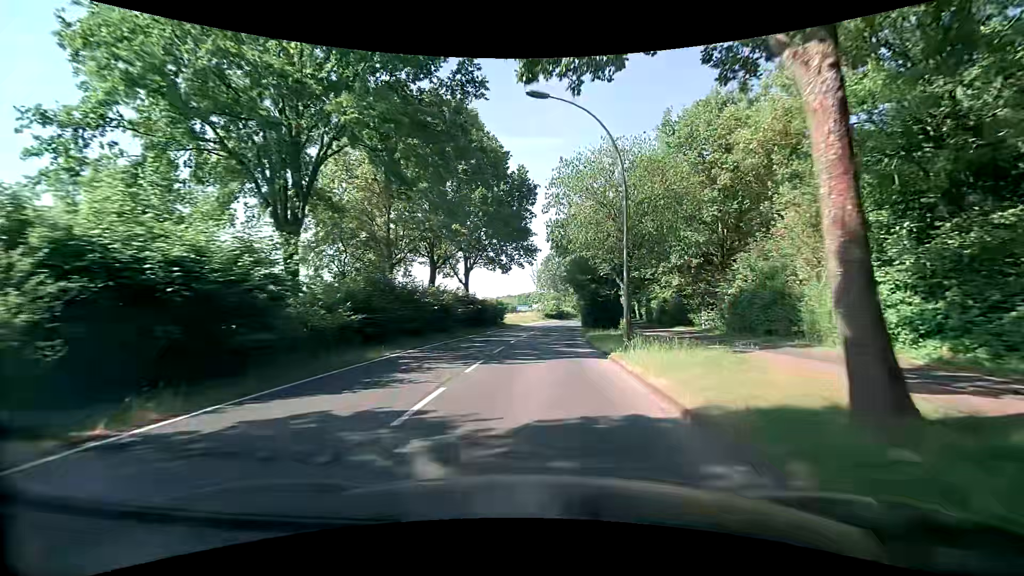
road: tertiary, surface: asphalt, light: Day
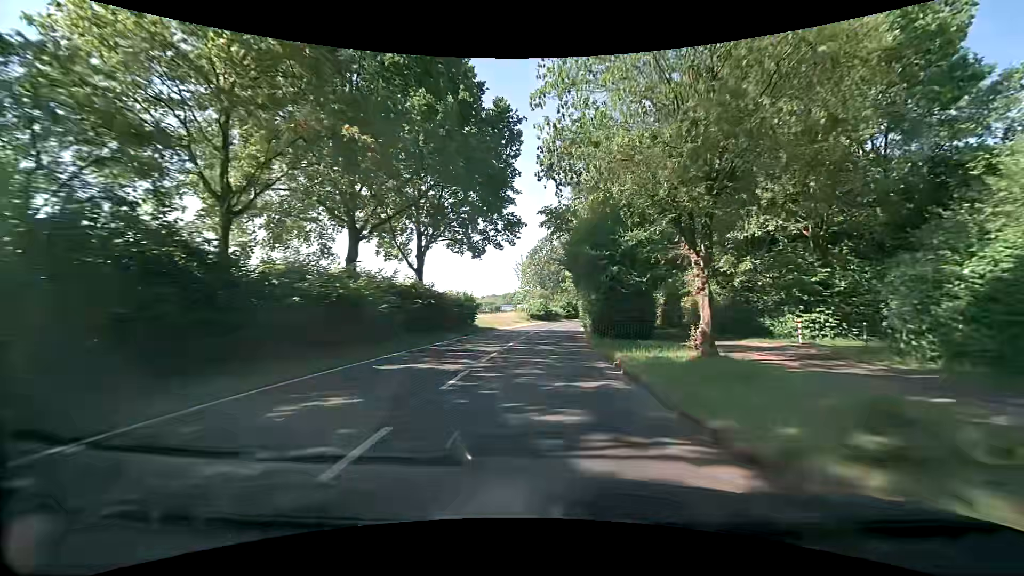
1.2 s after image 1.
(+0.3, +14.6) m; +3°
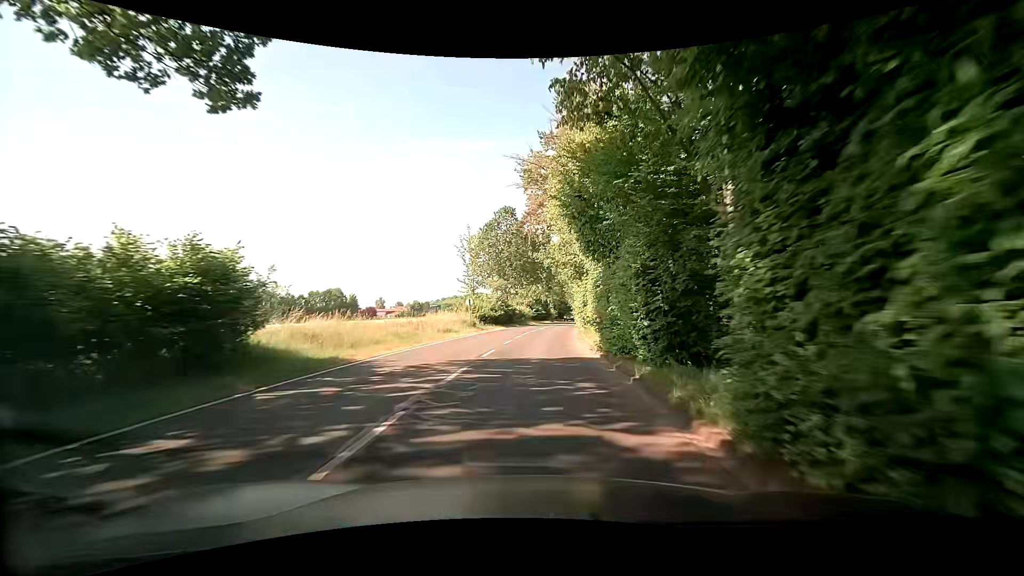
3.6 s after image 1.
(+0.7, +28.8) m; +4°
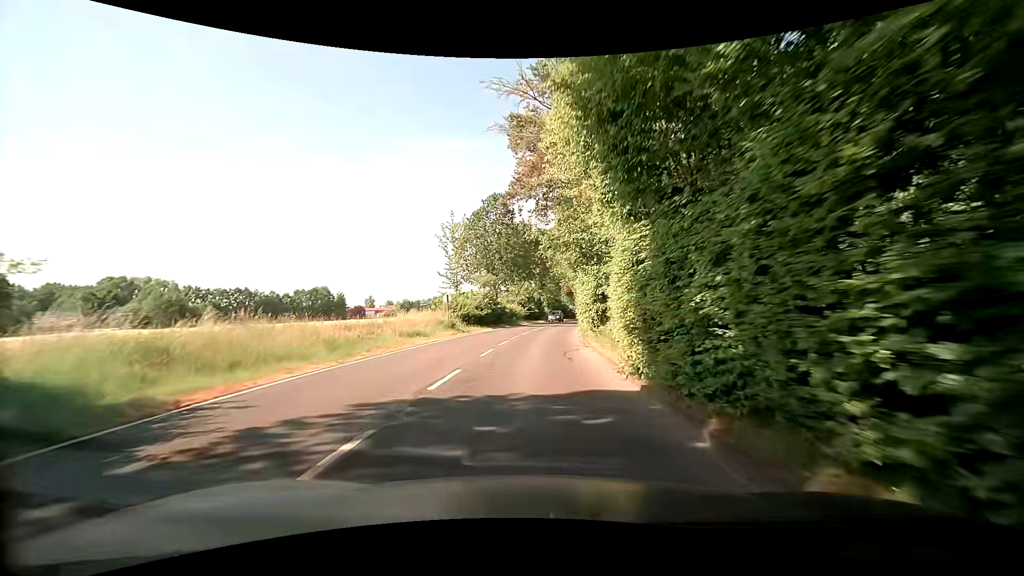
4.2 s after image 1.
(0.0, +7.1) m; +1°
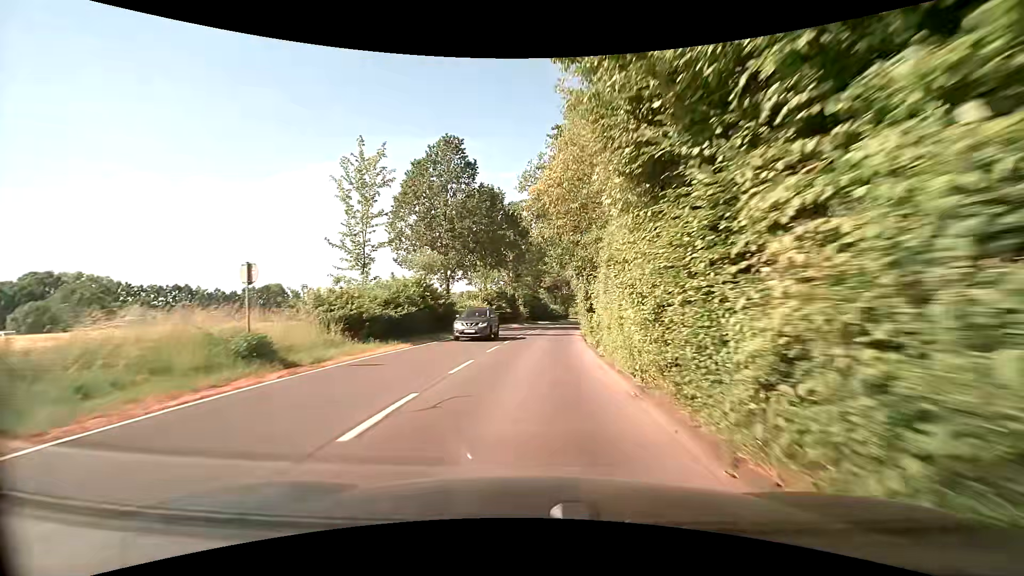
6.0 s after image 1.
(+0.3, +21.1) m; +2°
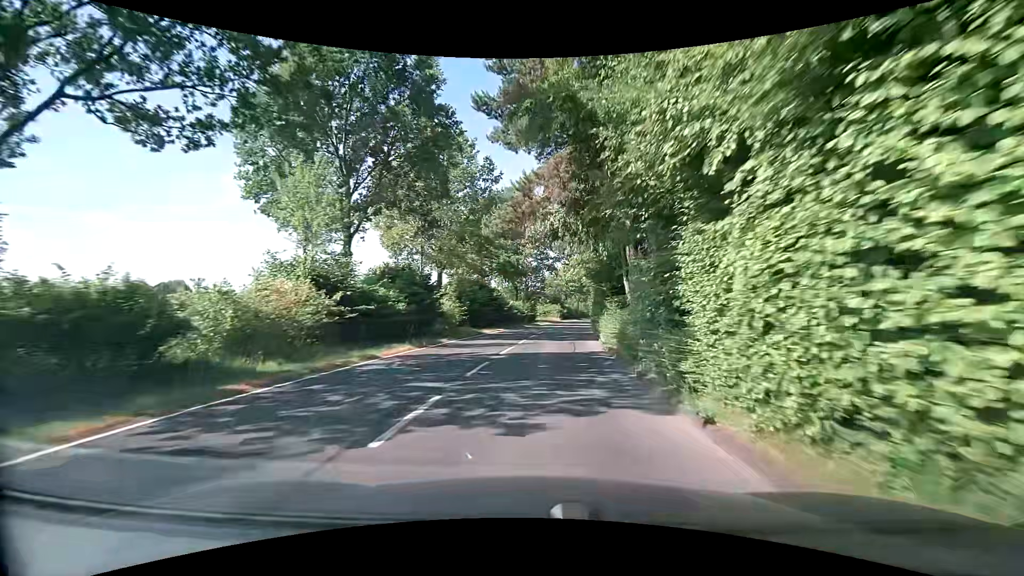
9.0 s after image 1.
(+1.6, +35.0) m; +6°
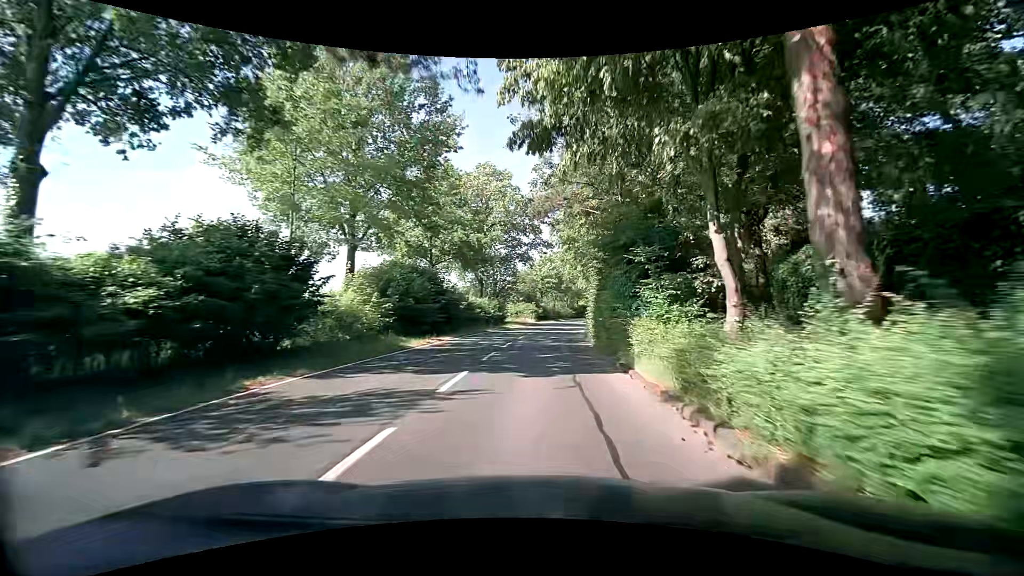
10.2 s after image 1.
(+0.1, +14.1) m; +1°
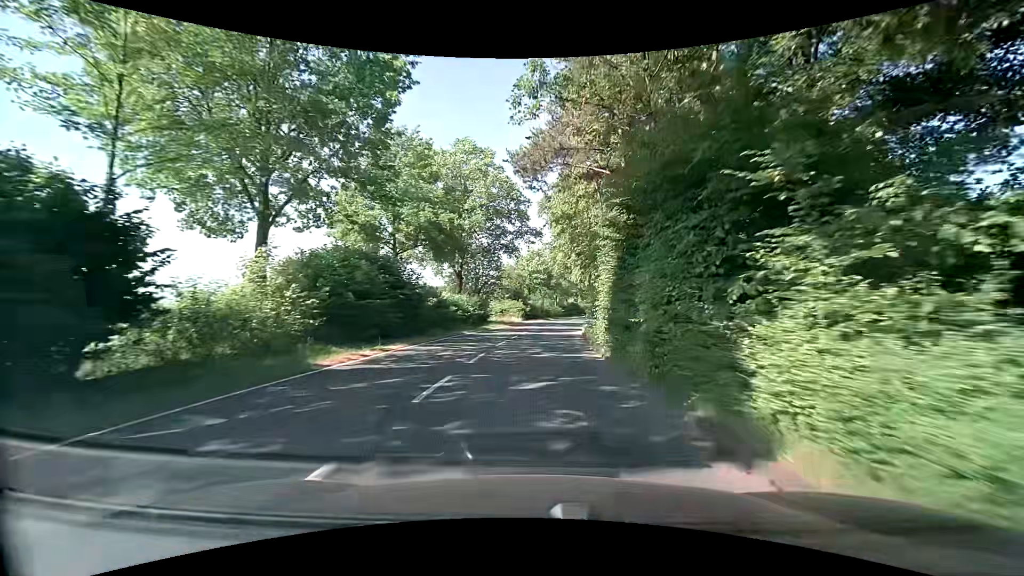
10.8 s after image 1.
(+0.2, +7.1) m; +3°
(0, +10) (0, +20) (+1, +30) (+1, +40) (+2, +50) (+3, +60) (+5, +70) (+6, +80) (+8, +90) (+10, +99) m
